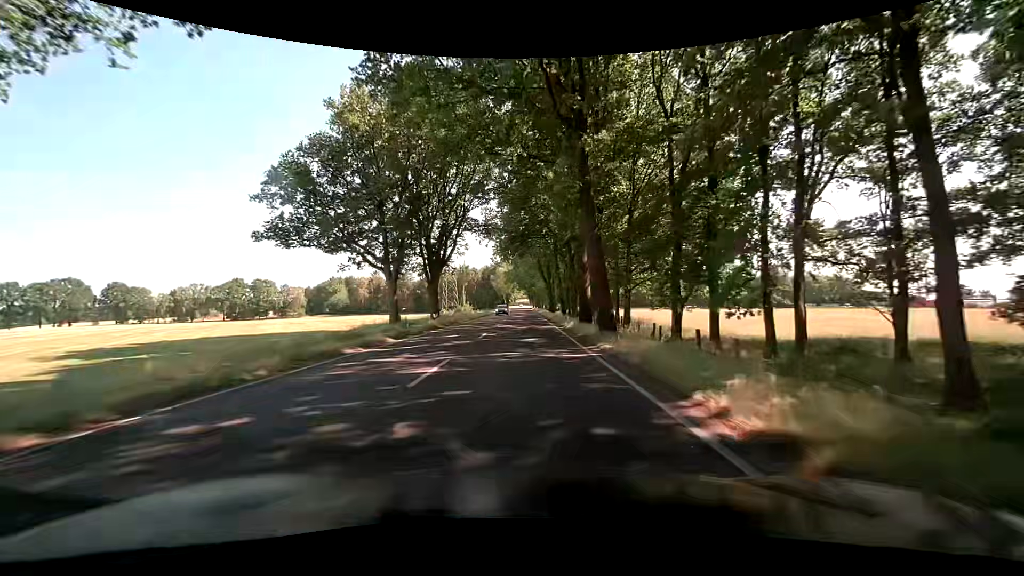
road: primary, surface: asphalt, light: Day
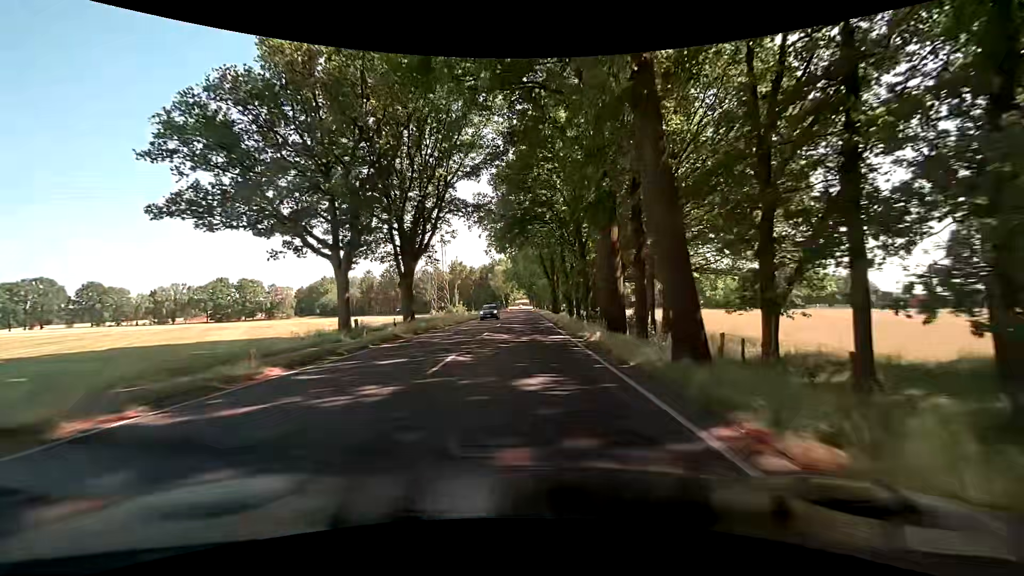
(0.0, +10.8) m; 0°
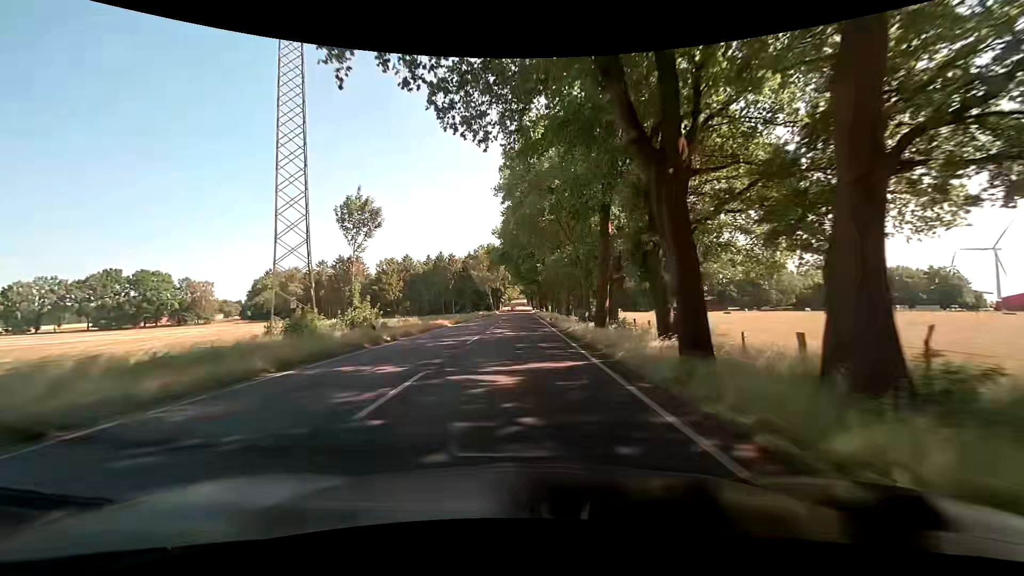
(-0.3, +53.3) m; 0°
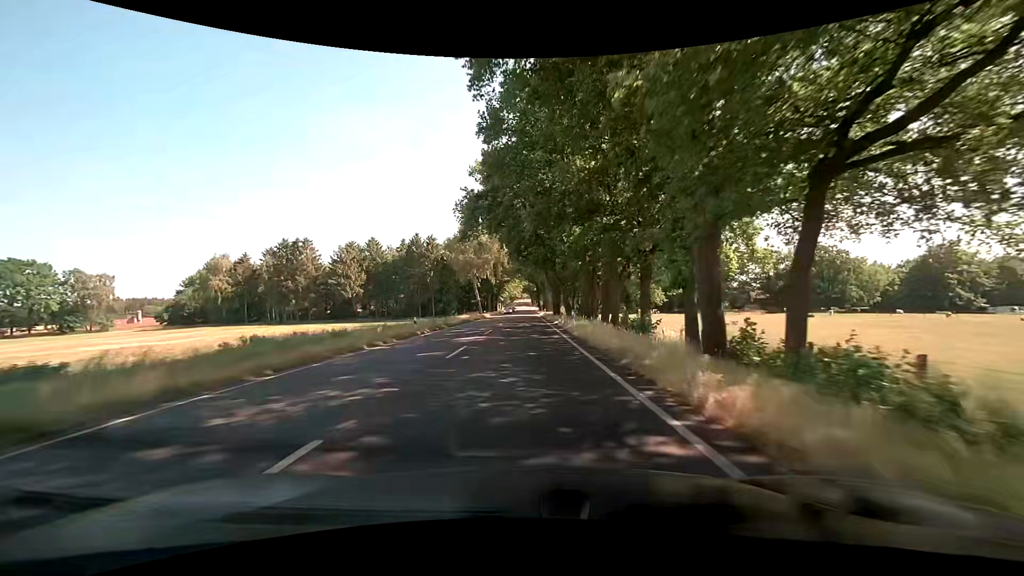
(-0.3, +42.2) m; 0°
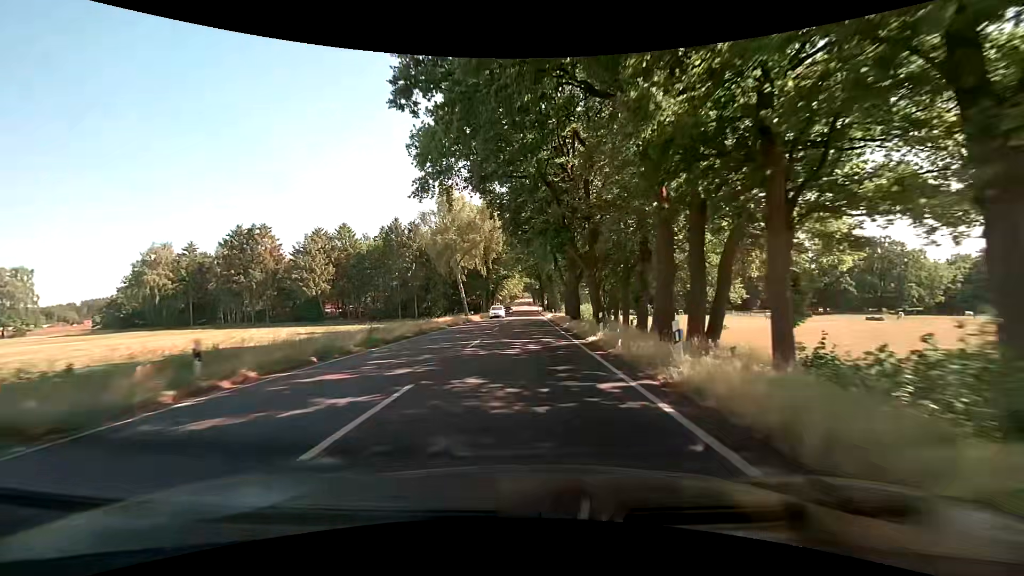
(-0.2, +21.1) m; -1°
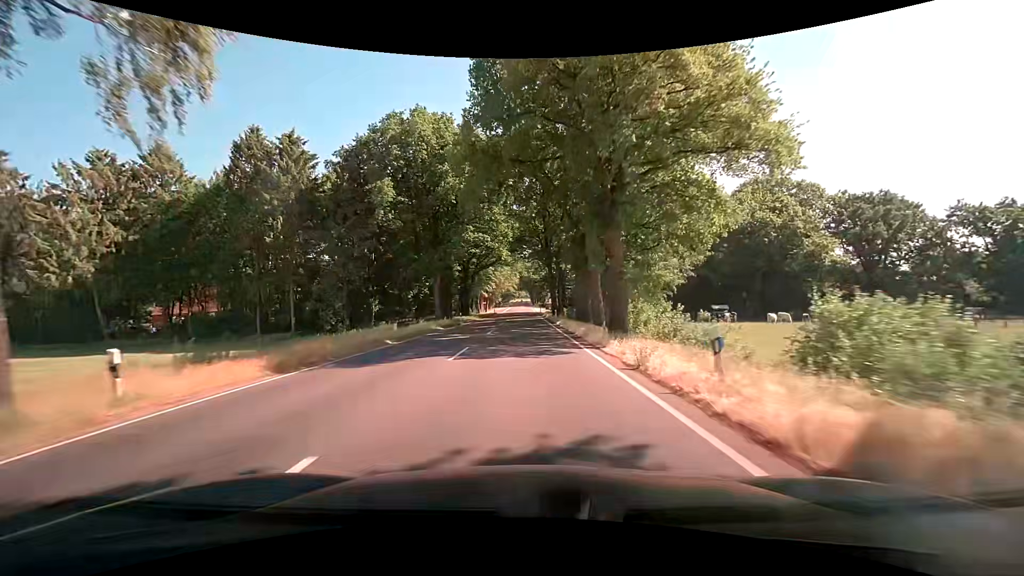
(+0.3, +53.6) m; 0°
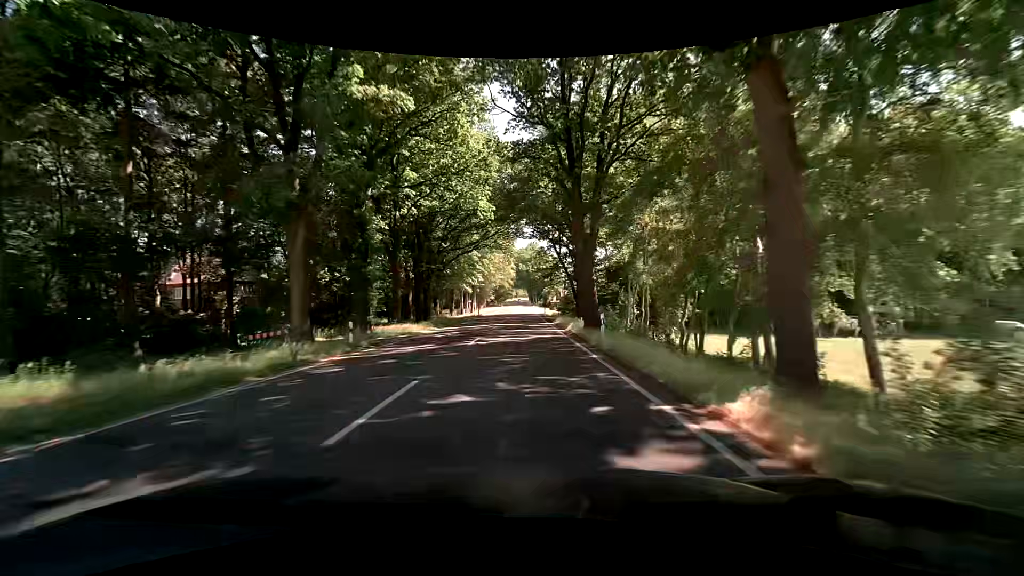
(+0.1, +32.6) m; 0°
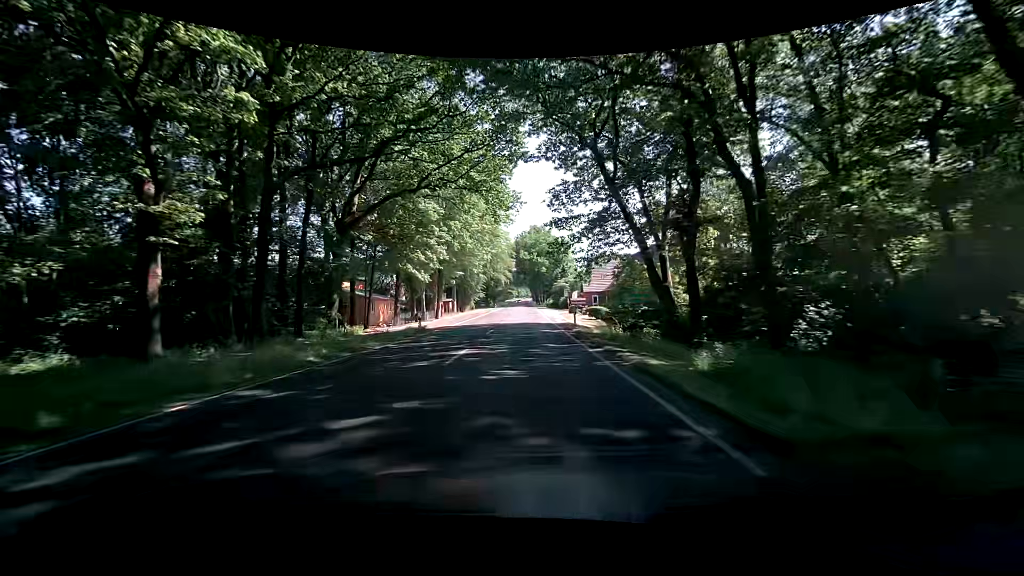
(-0.2, +42.9) m; 0°
(0, +10) (0, +20) (0, +30) (0, +40) (0, +50) (0, +60) (0, +70) (0, +80) (0, +90) (0, +100) m
